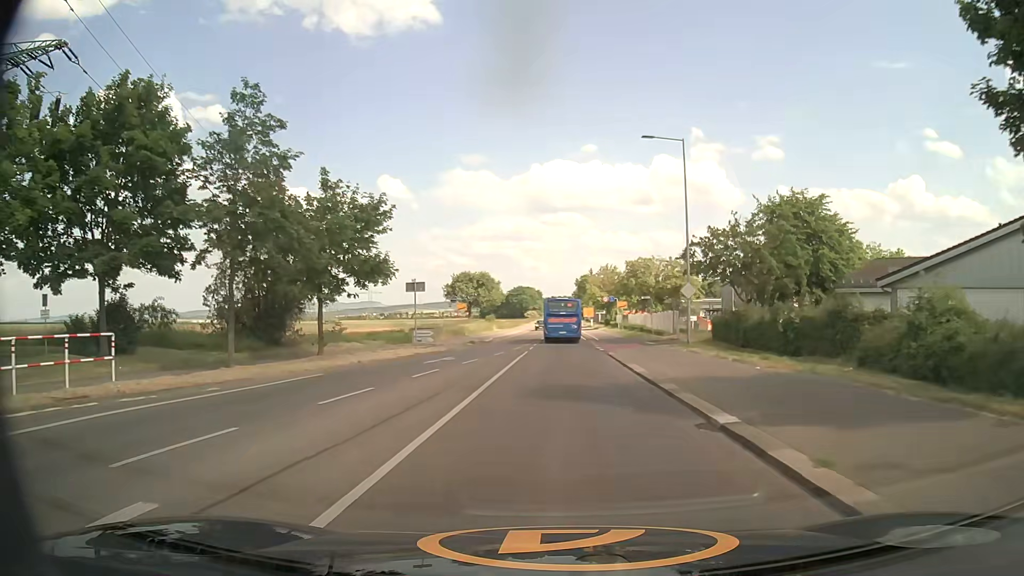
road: secondary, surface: asphalt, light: Day
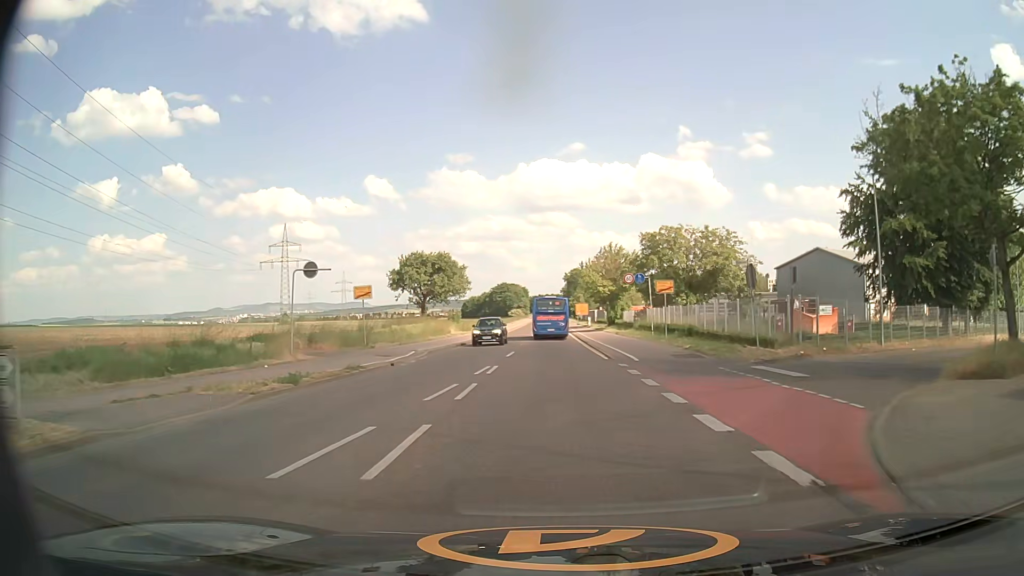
(+0.4, +30.1) m; +1°
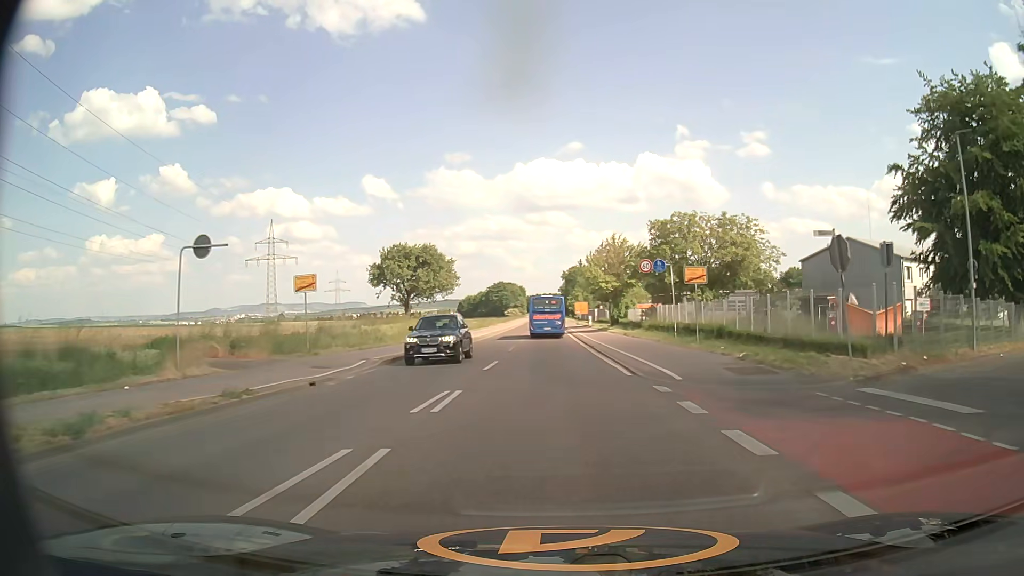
(+0.1, +7.9) m; 0°
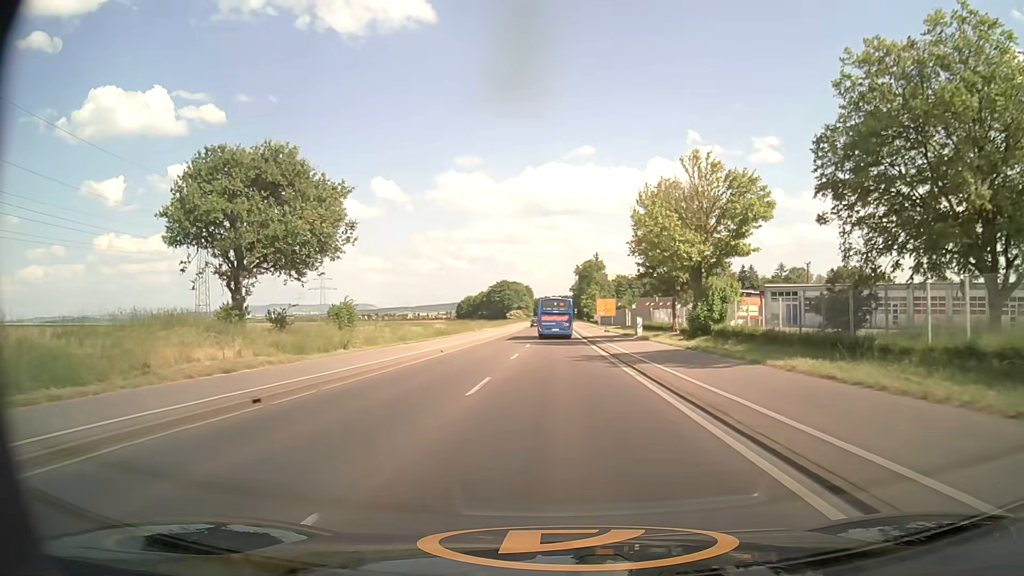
(-0.2, +42.2) m; -1°
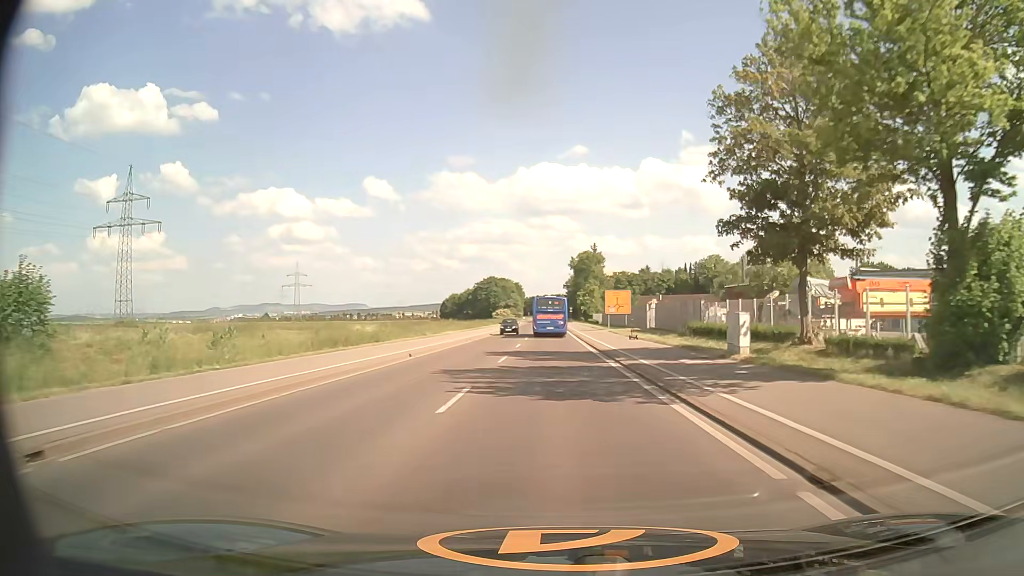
(+0.2, +26.7) m; +1°
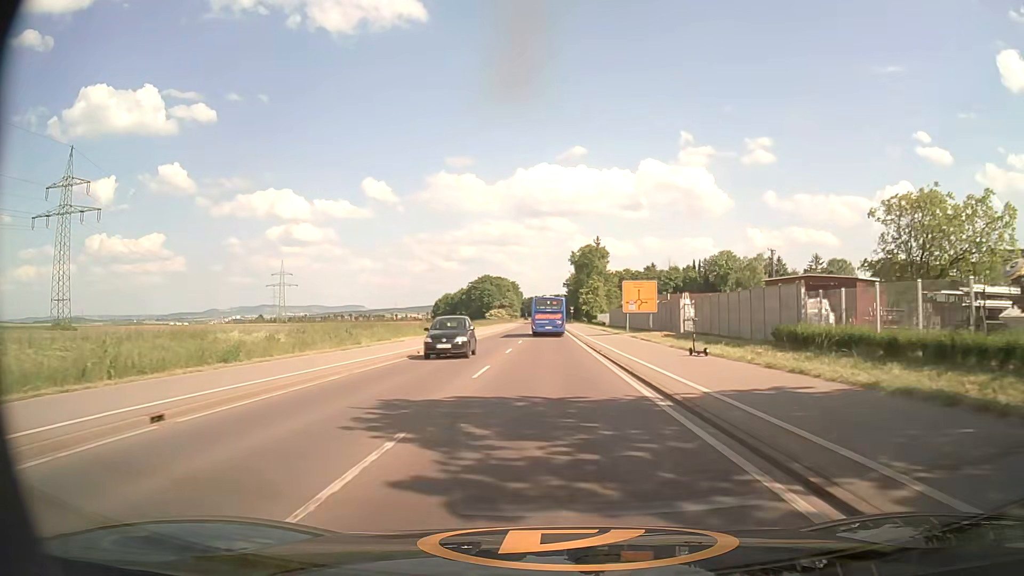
(0.0, +17.8) m; 0°
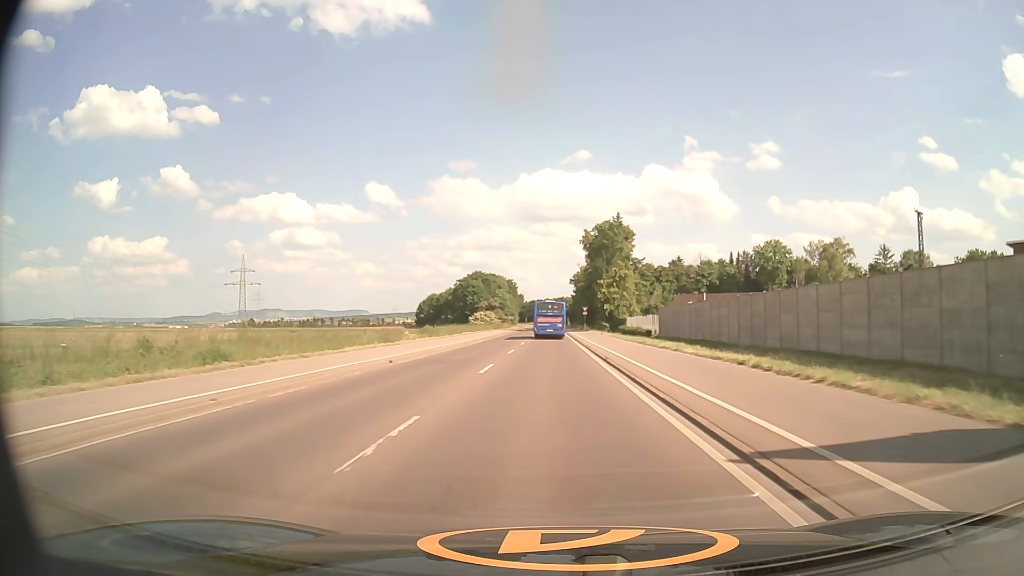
(0.0, +46.1) m; 0°
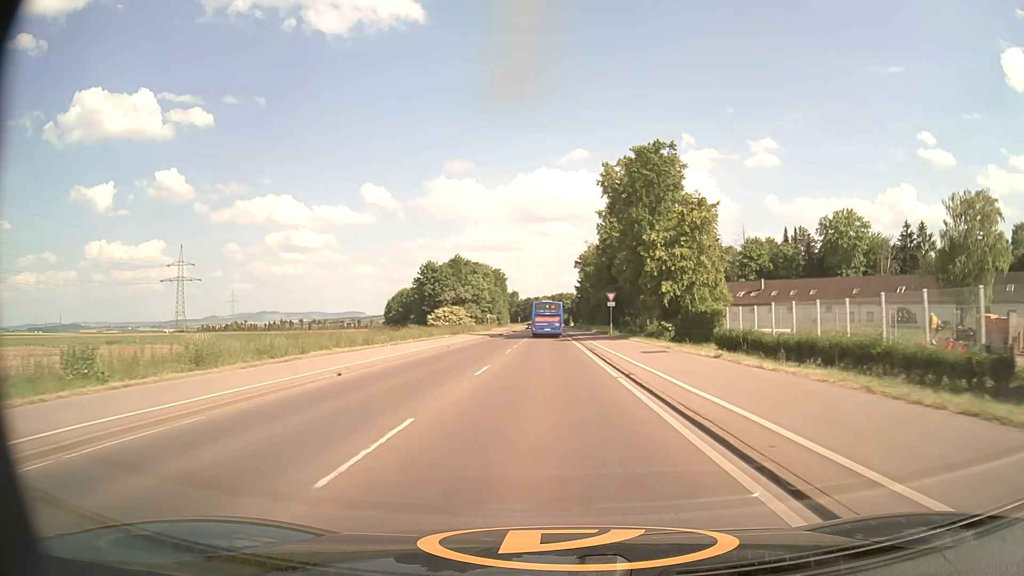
(0.0, +48.3) m; 0°
(0, +10) (0, +20) (0, +30) (0, +40) (0, +50) (0, +60) (0, +70) (-1, +80) (-1, +90) (-1, +100) m
